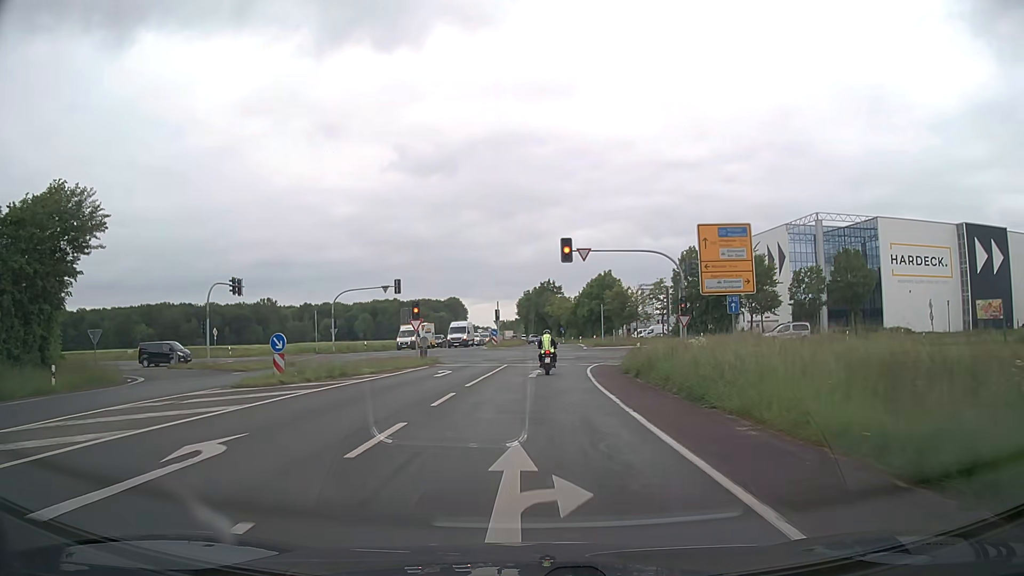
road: secondary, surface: asphalt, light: Day
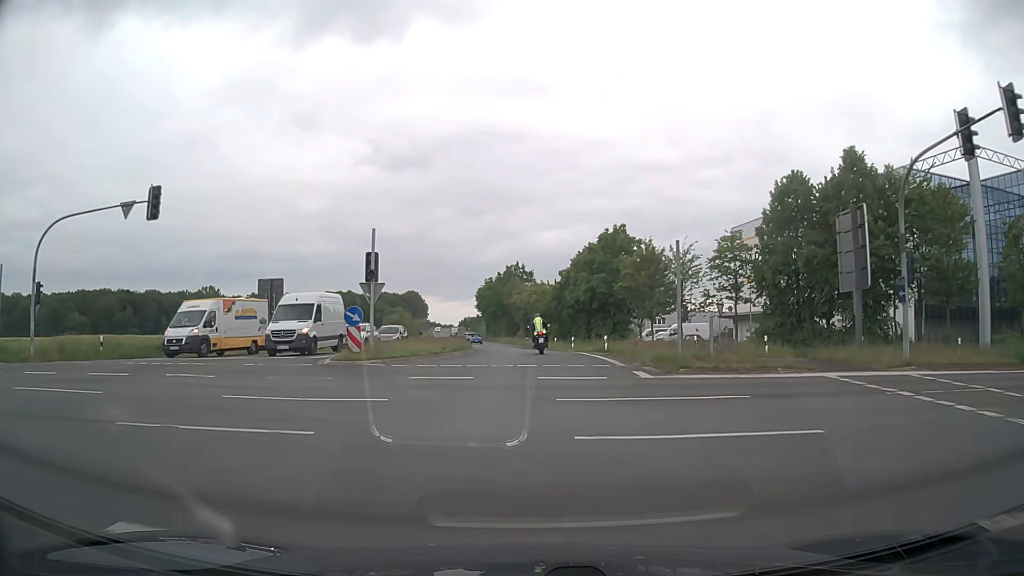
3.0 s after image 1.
(+1.1, +40.6) m; +2°
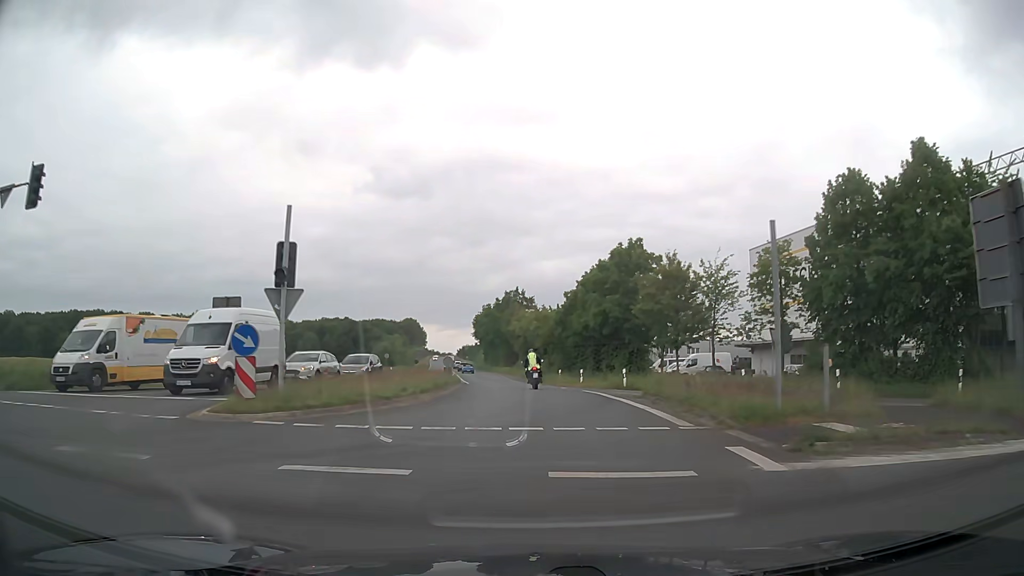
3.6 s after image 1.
(+0.1, +8.2) m; +1°
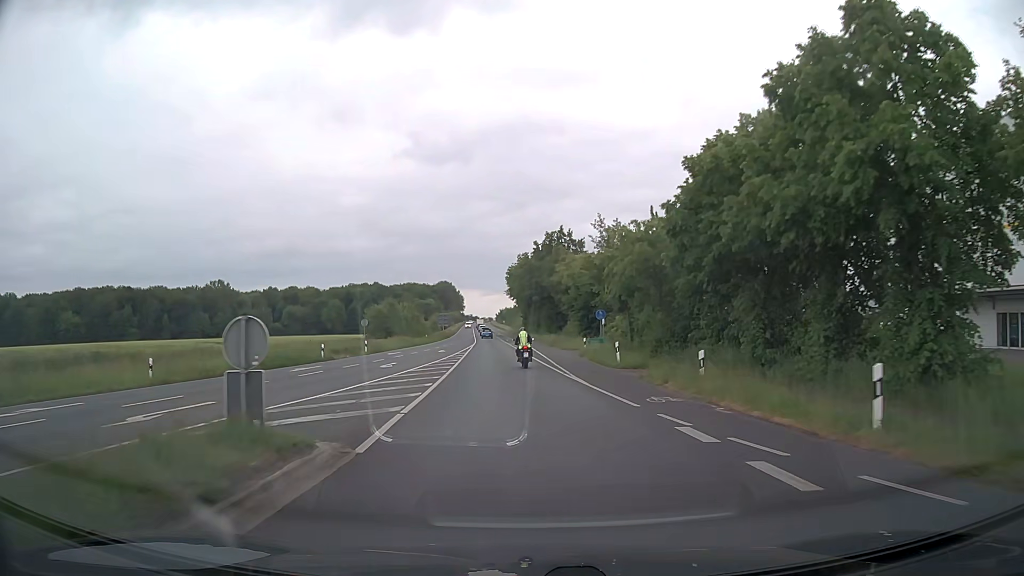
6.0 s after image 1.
(-1.0, +32.6) m; -4°
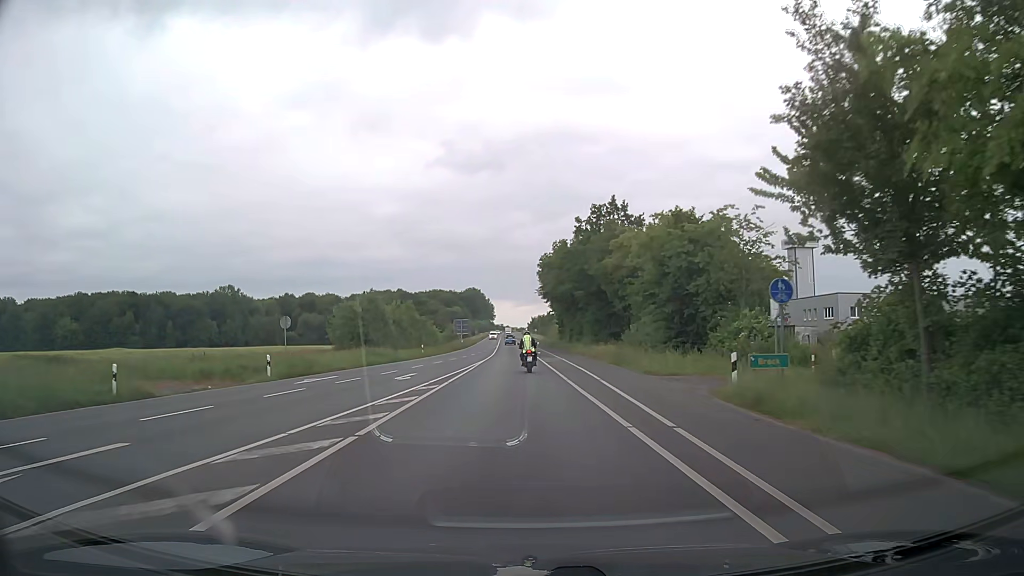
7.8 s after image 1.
(-0.5, +26.7) m; -2°
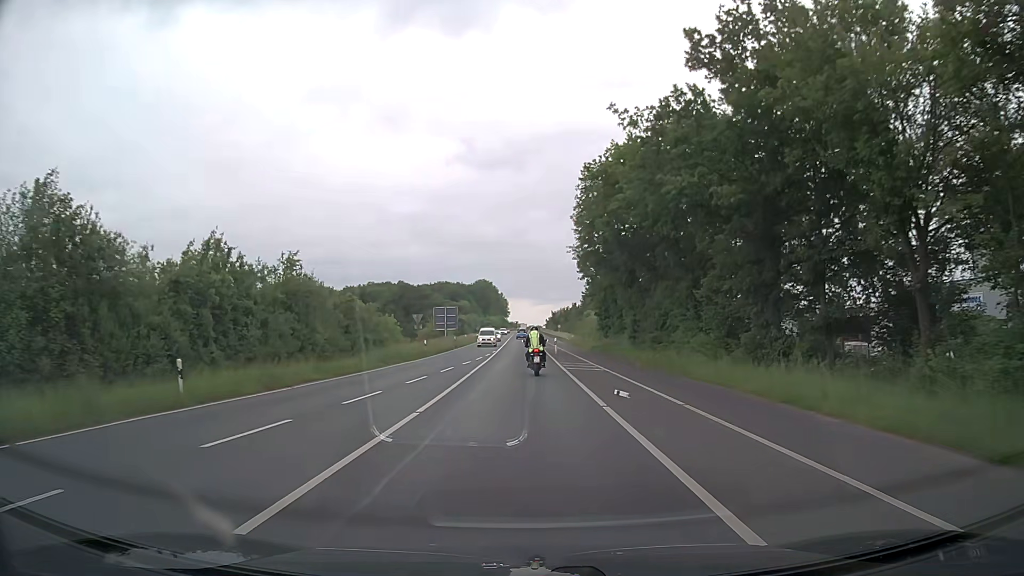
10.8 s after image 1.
(-0.8, +45.2) m; -1°
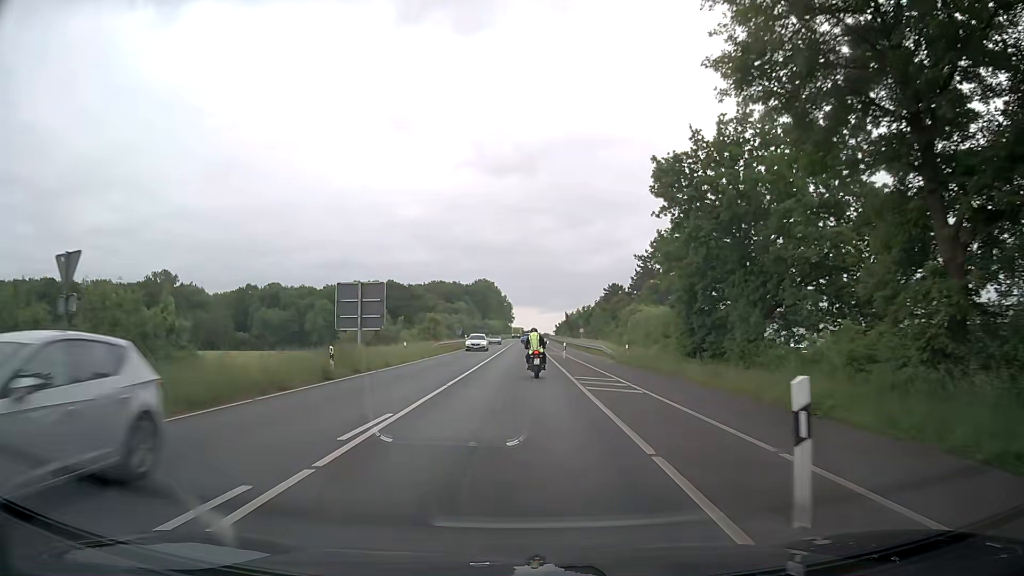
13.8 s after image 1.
(-0.2, +41.3) m; -1°
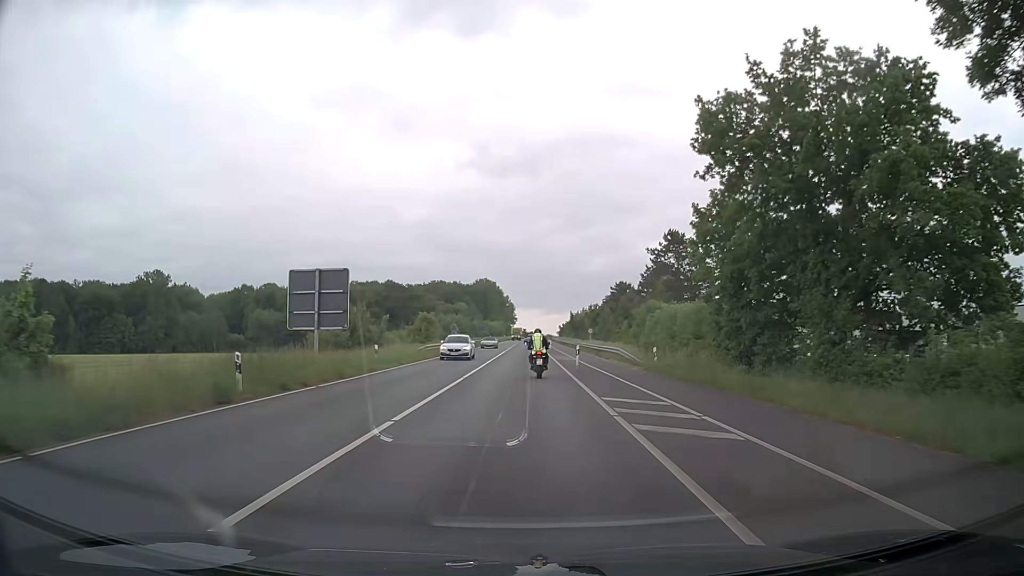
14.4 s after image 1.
(0.0, +8.0) m; -1°
(0, +10) (0, +20) (0, +30) (0, +40) (0, +50) (0, +60) (0, +70) (0, +80) (+1, +90) (+1, +100) m
